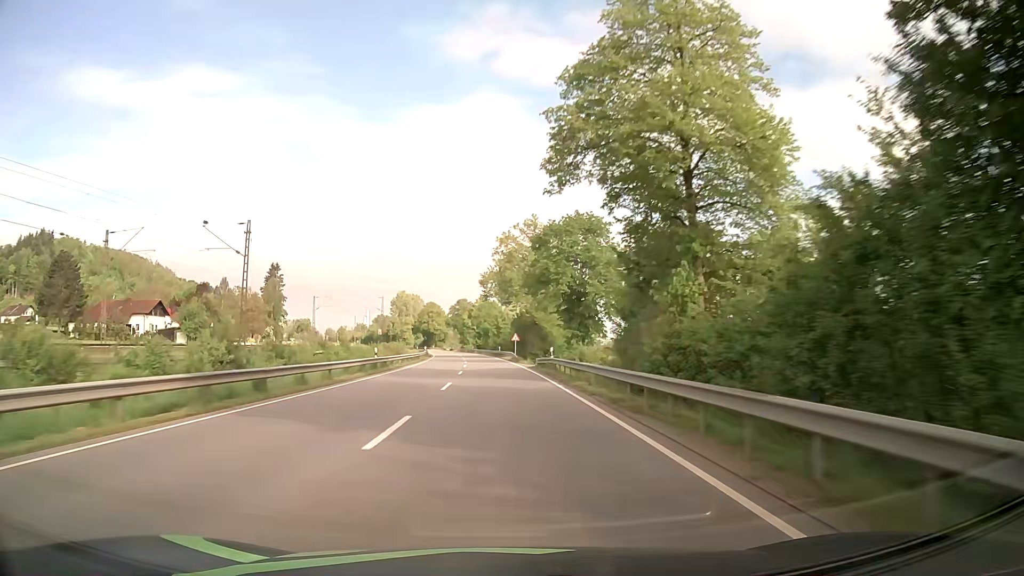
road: primary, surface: asphalt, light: Day
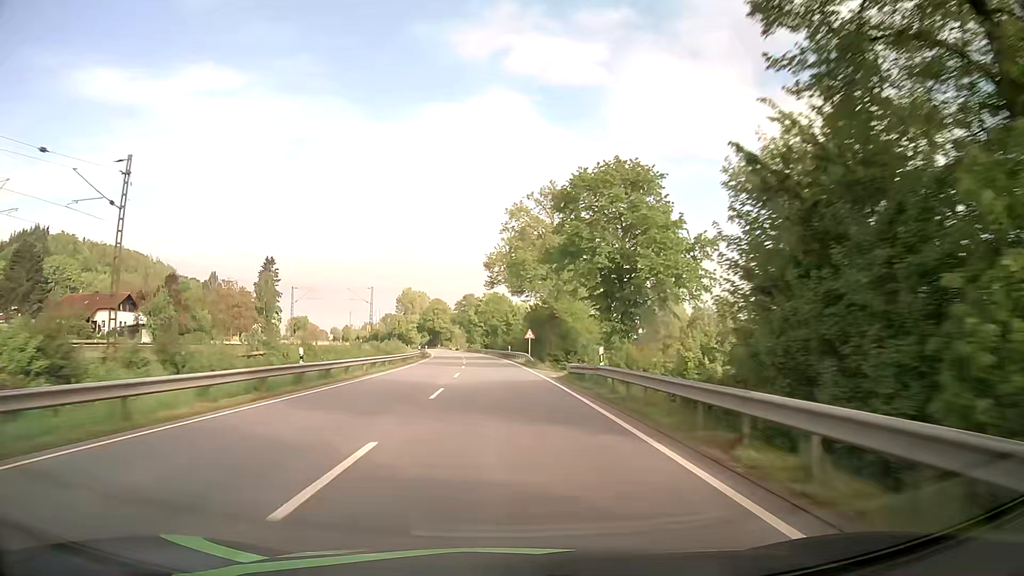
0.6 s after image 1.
(-0.1, +16.0) m; -1°
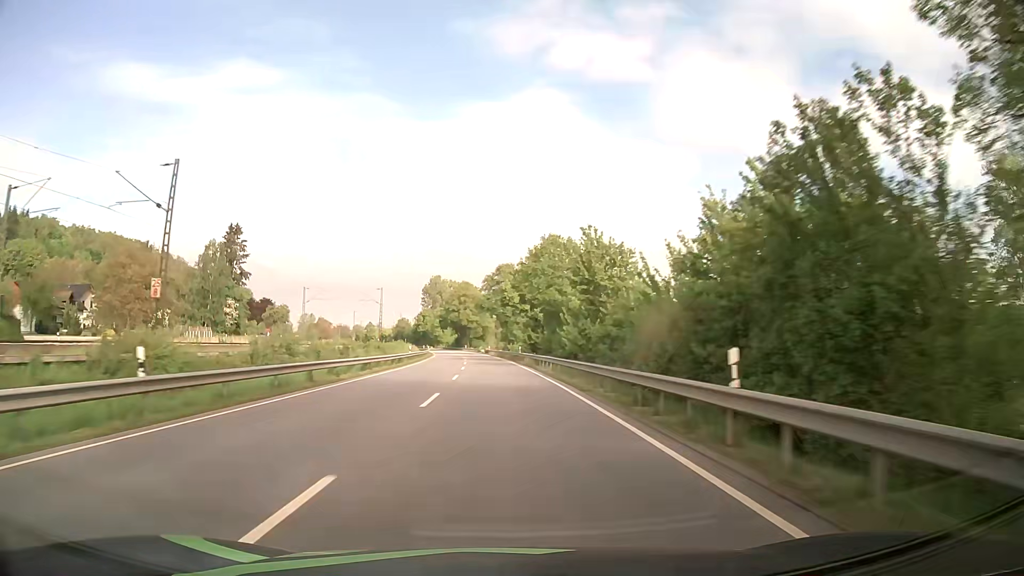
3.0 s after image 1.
(-1.9, +64.0) m; -4°
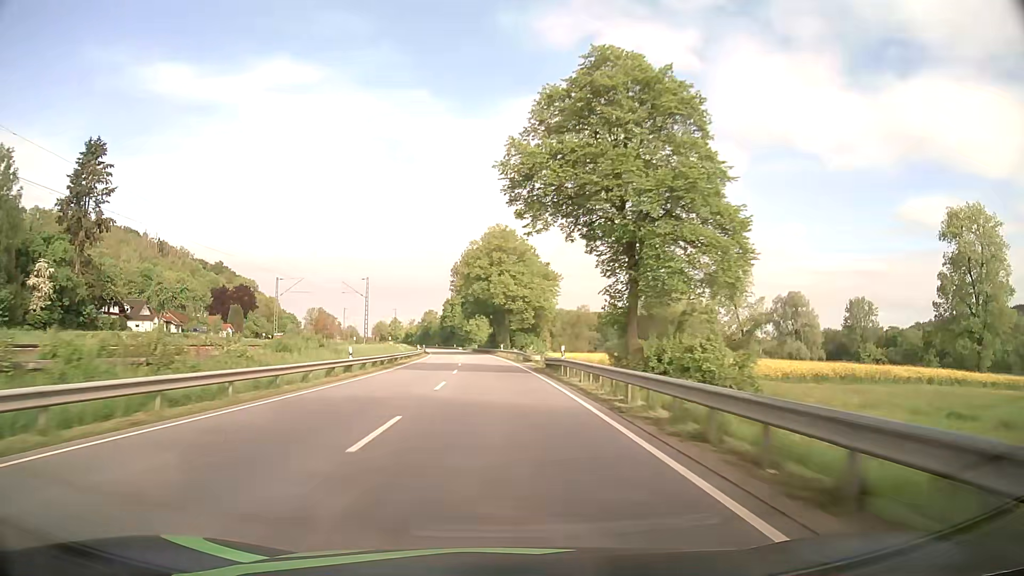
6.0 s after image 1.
(-2.8, +80.0) m; -4°
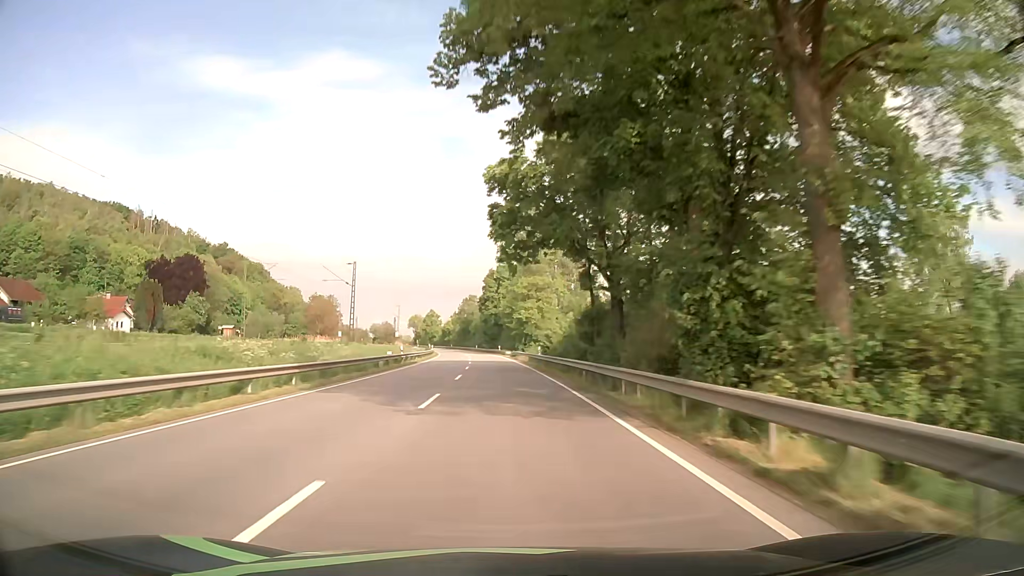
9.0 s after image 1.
(-3.8, +80.1) m; -5°
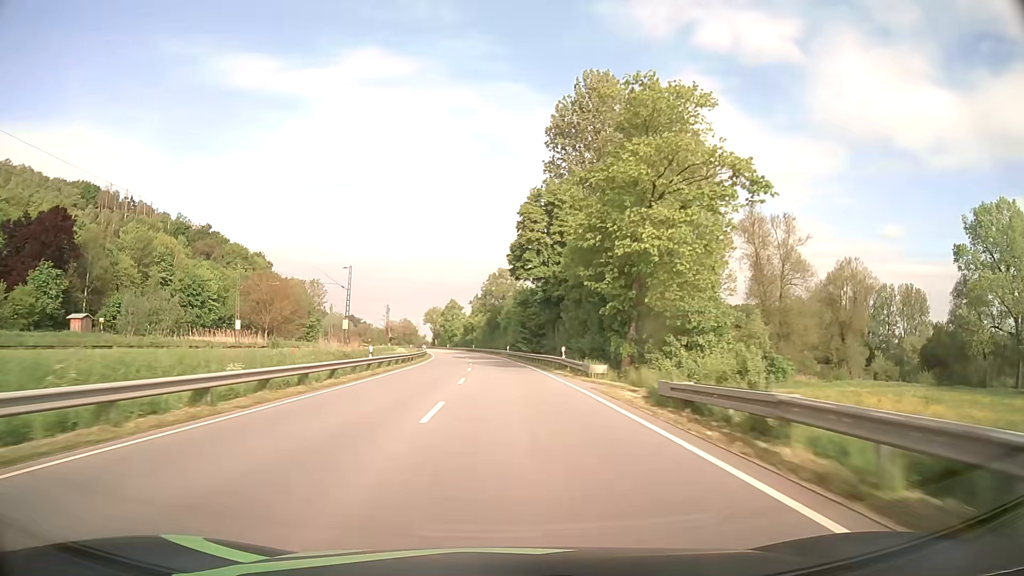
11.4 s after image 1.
(-1.9, +64.1) m; -3°
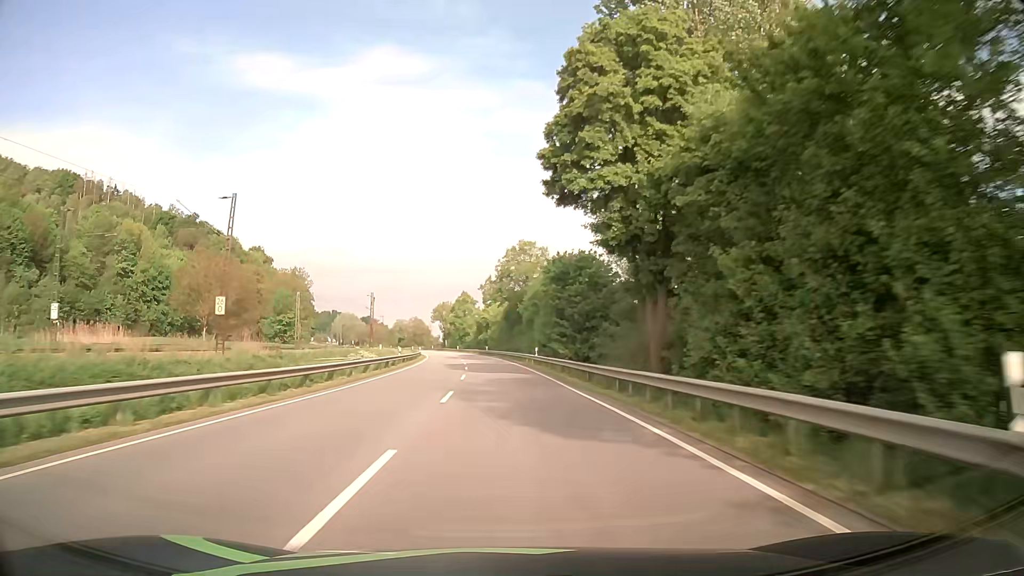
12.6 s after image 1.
(-0.5, +32.1) m; -2°
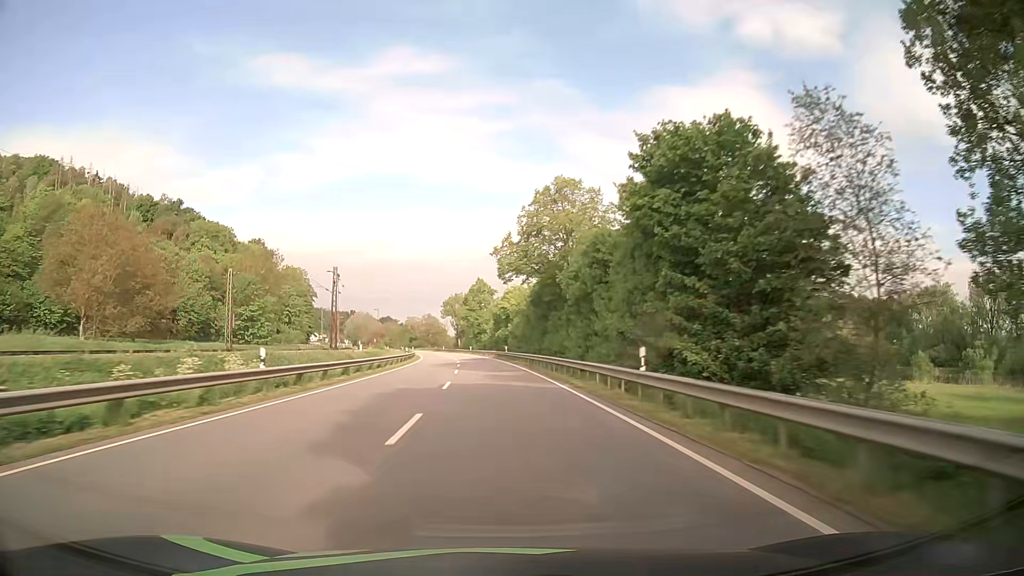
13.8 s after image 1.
(-0.5, +32.1) m; -2°
(0, +10) (0, +20) (-1, +30) (-1, +40) (-2, +50) (-3, +60) (-4, +70) (-5, +80) (-6, +90) (-7, +100) m
